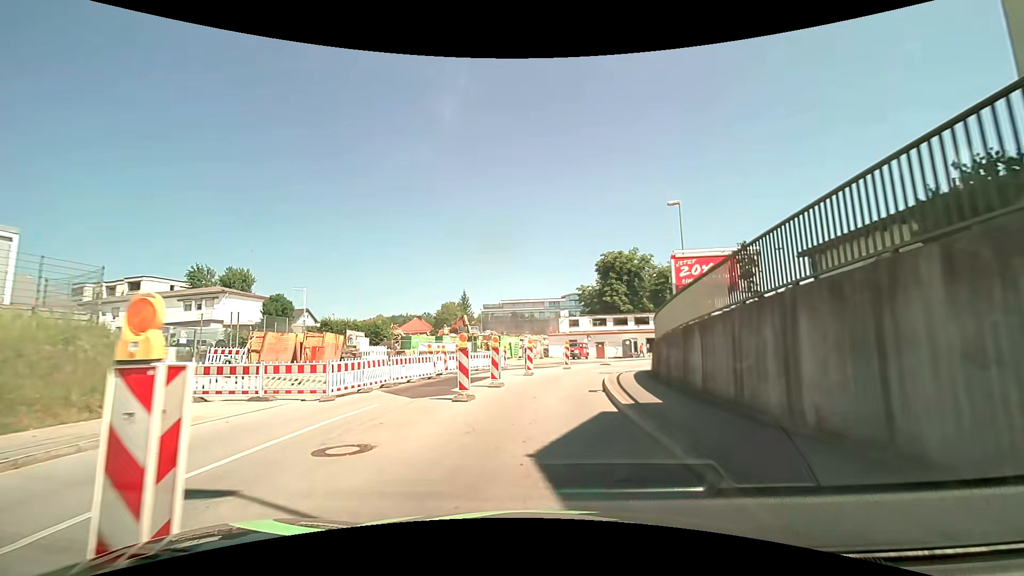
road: tertiary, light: Day
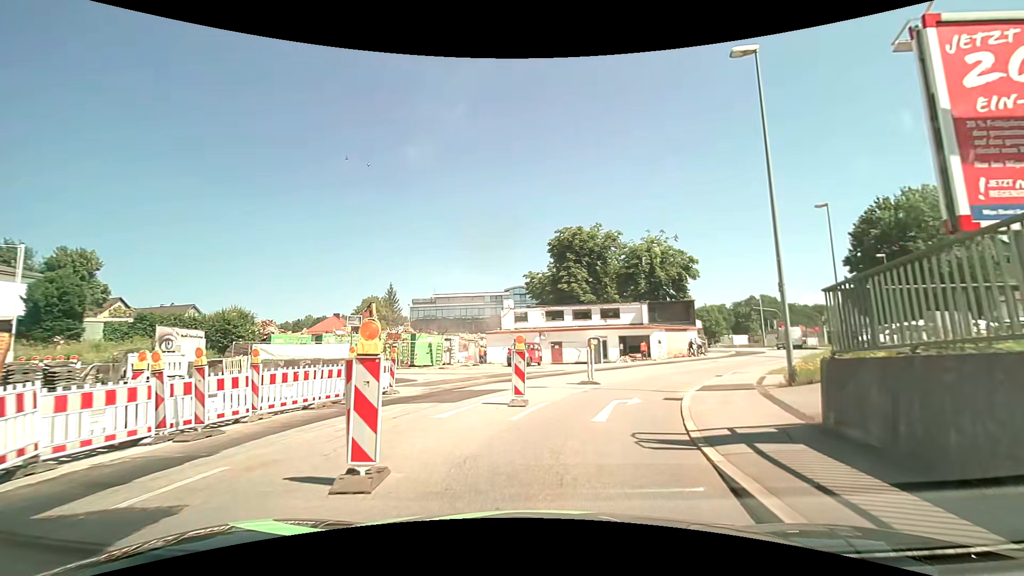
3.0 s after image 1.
(+0.8, +17.6) m; +7°
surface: asphalt
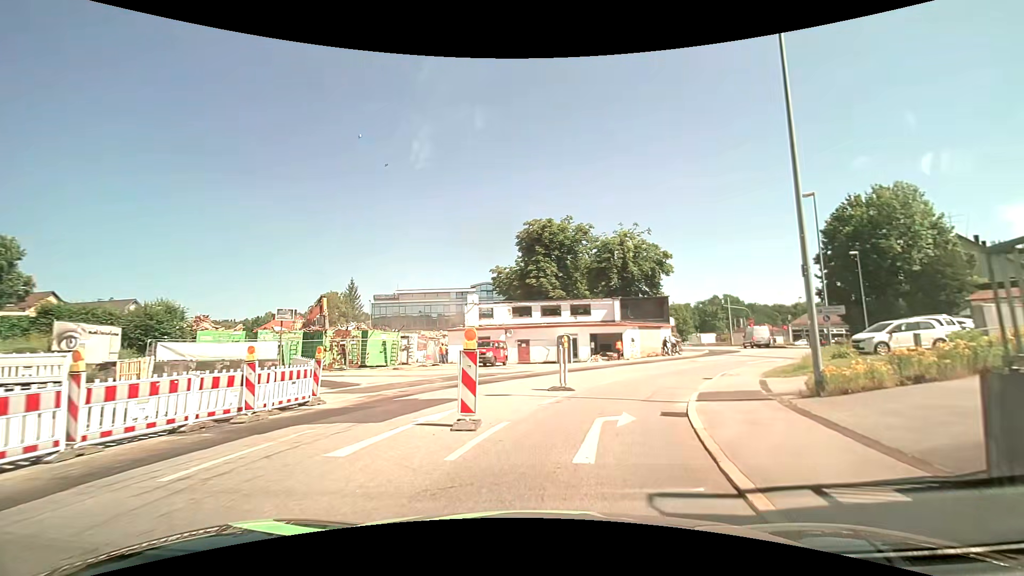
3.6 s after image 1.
(+0.1, +3.4) m; +4°
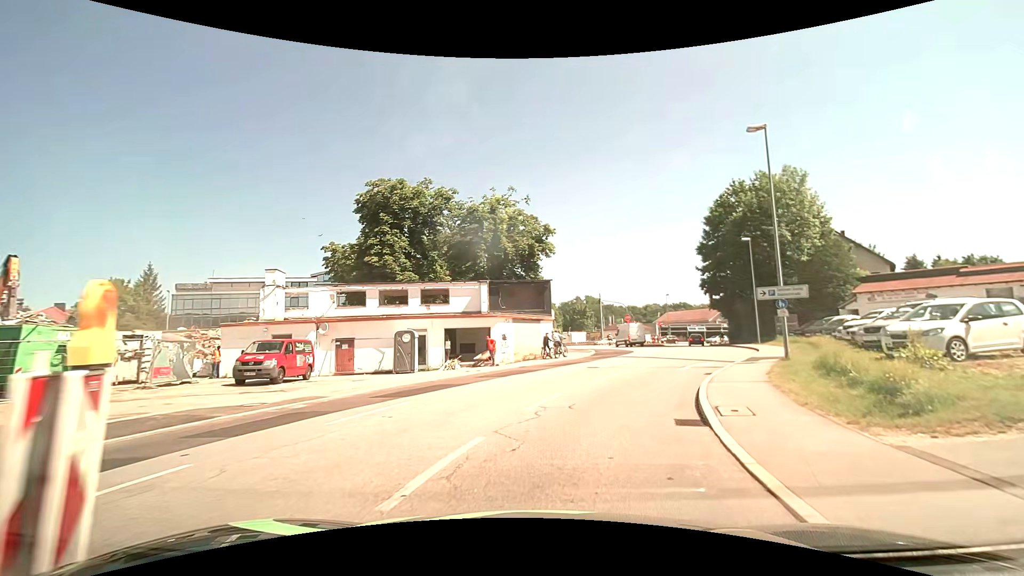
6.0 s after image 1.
(+1.7, +13.1) m; +15°
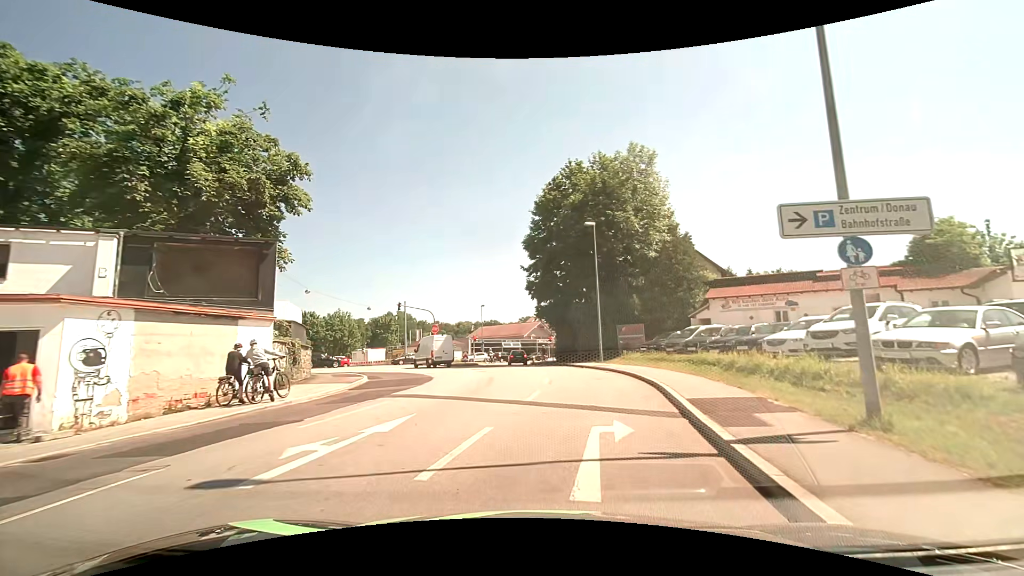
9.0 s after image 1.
(+2.8, +16.3) m; +20°
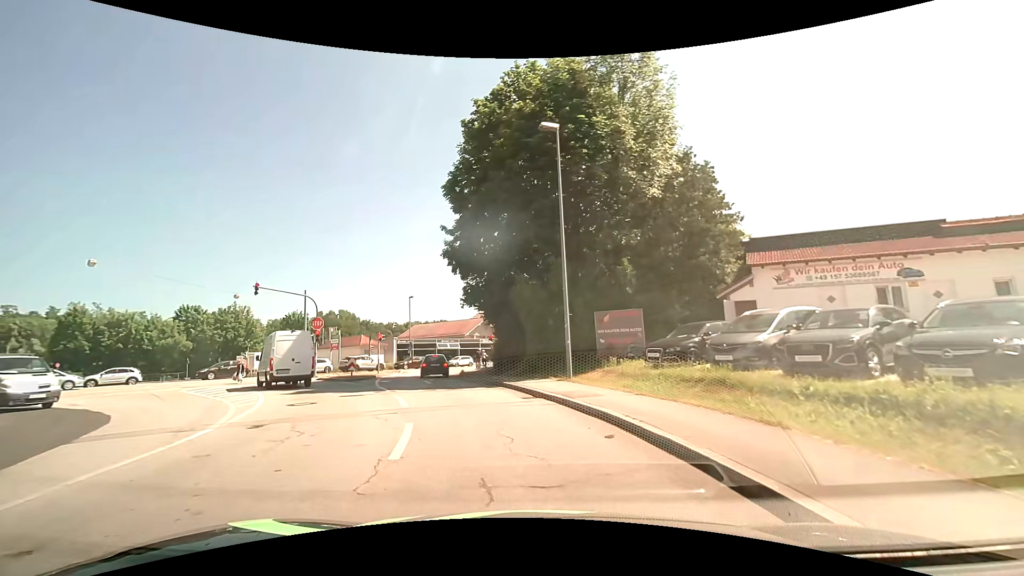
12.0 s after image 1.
(+1.6, +16.8) m; +6°
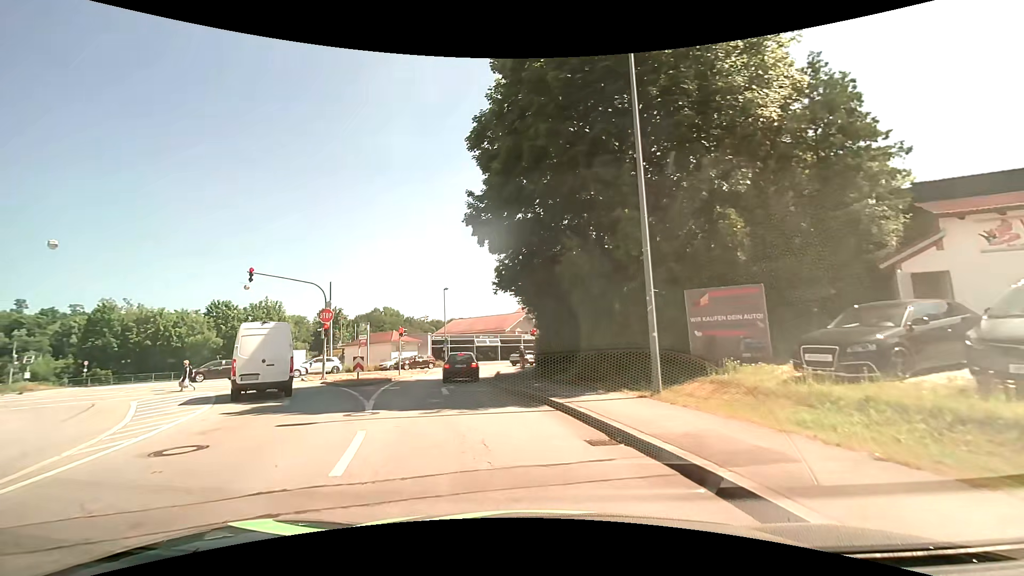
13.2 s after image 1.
(-0.2, +6.8) m; -5°
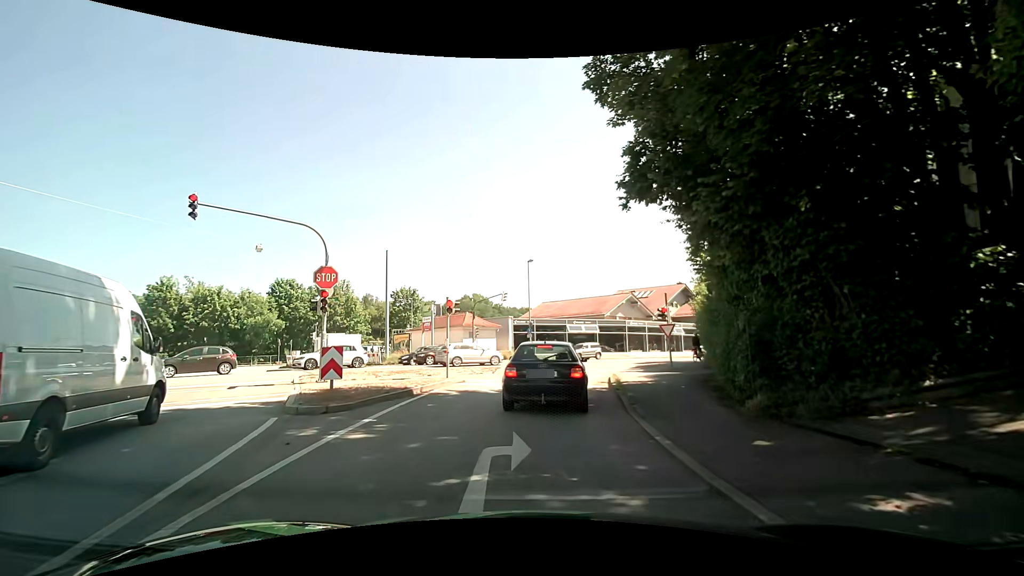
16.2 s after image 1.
(-1.5, +13.3) m; -12°
